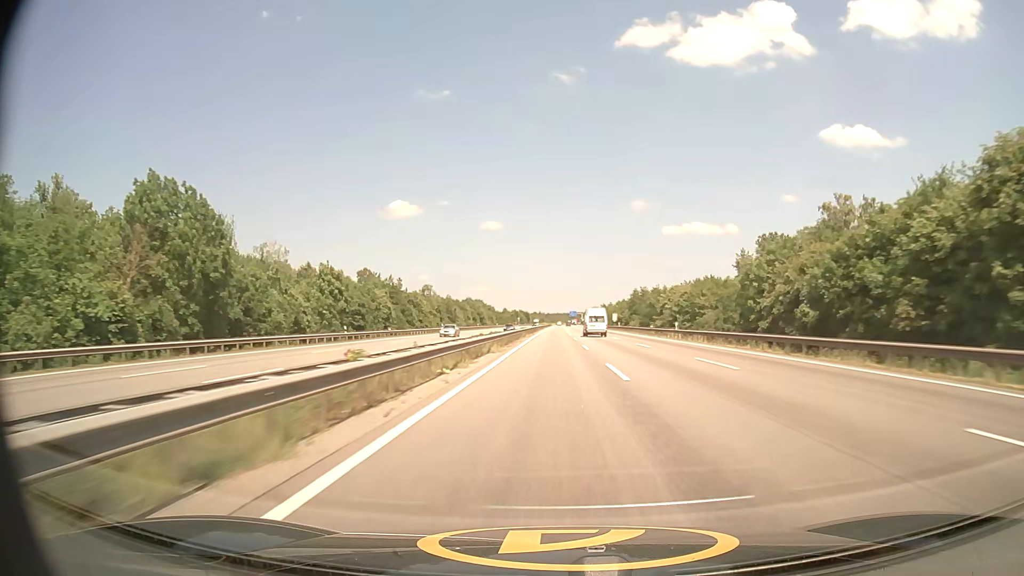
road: motorway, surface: asphalt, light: Day
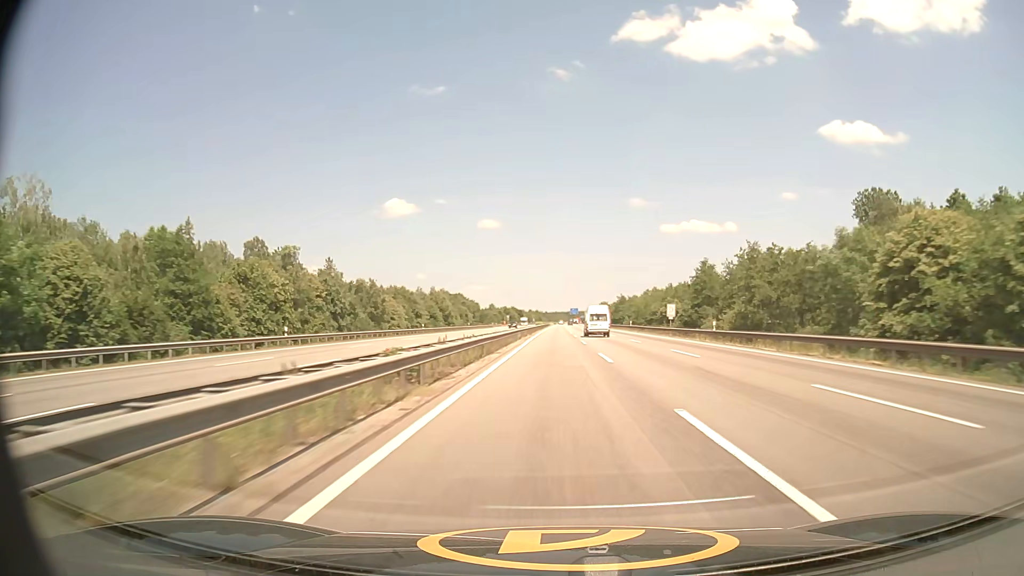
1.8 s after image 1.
(0.0, +65.7) m; 0°
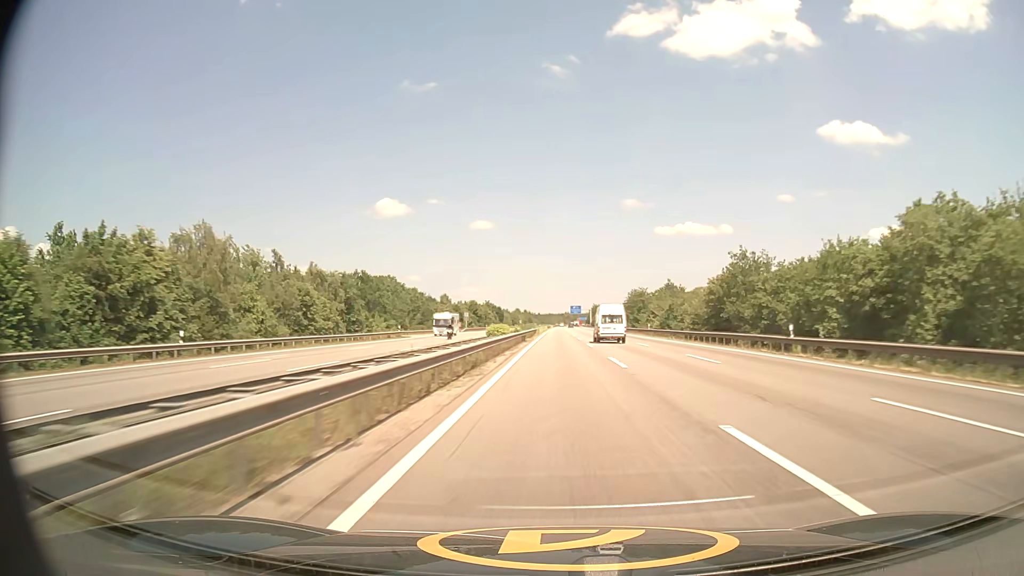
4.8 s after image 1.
(+0.3, +109.5) m; 0°
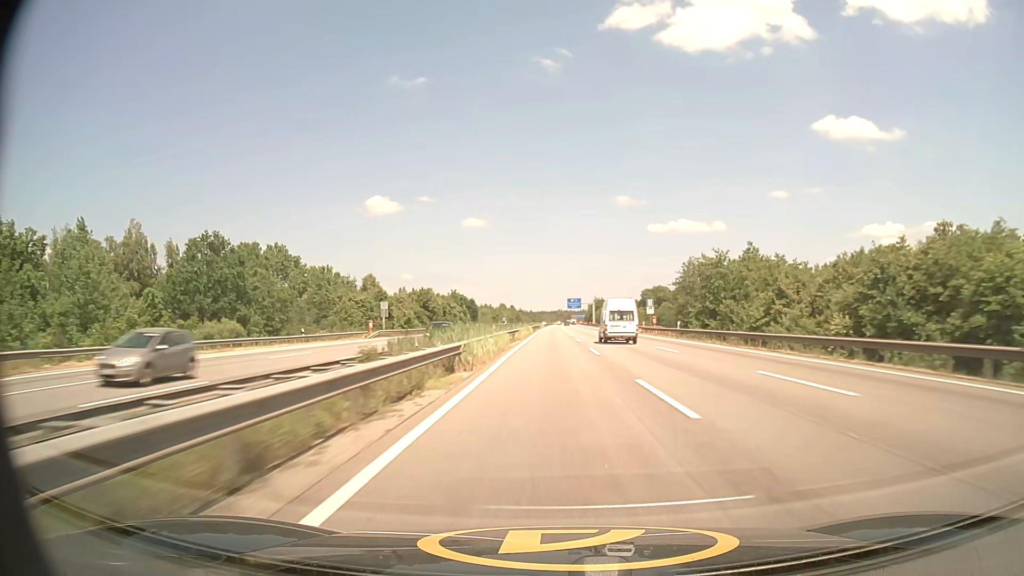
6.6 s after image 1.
(+0.5, +65.5) m; +1°
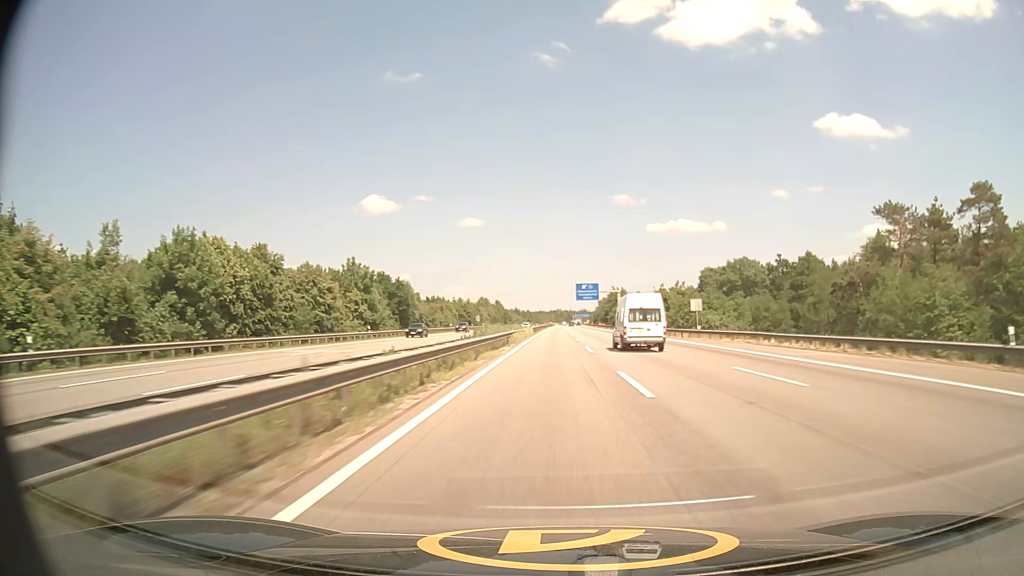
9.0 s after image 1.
(0.0, +87.4) m; 0°
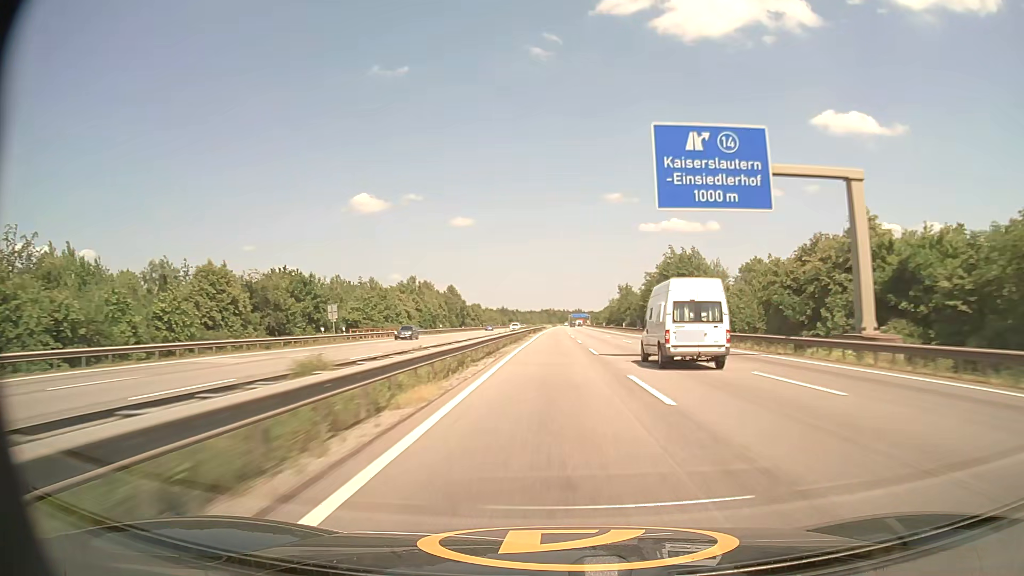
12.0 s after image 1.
(+0.3, +109.2) m; +1°
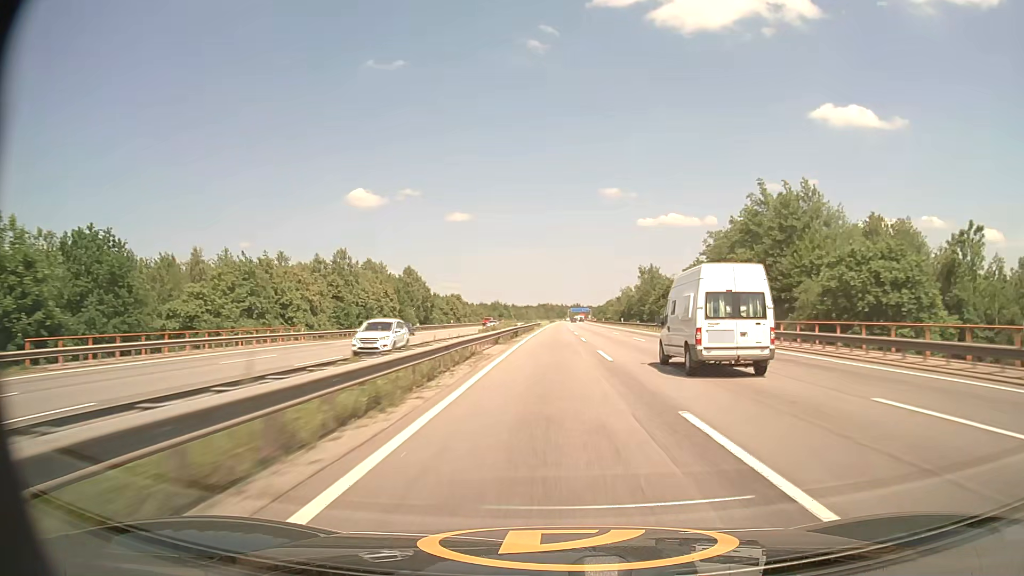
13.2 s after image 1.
(0.0, +43.3) m; 0°
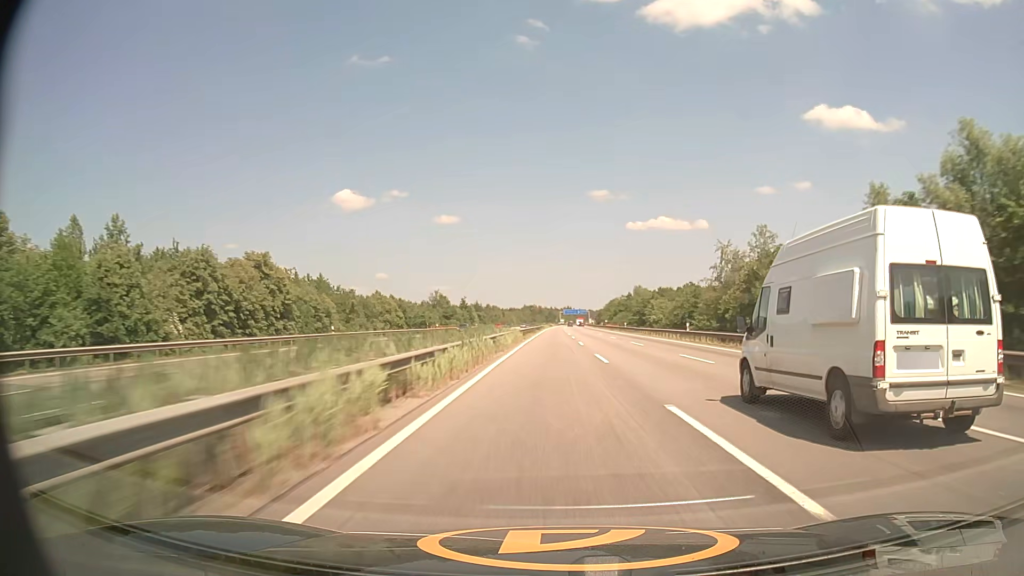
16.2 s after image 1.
(+0.8, +107.4) m; +1°
(0, +10) (0, +20) (0, +30) (0, +40) (0, +50) (0, +60) (0, +70) (0, +80) (0, +90) (0, +100) m
